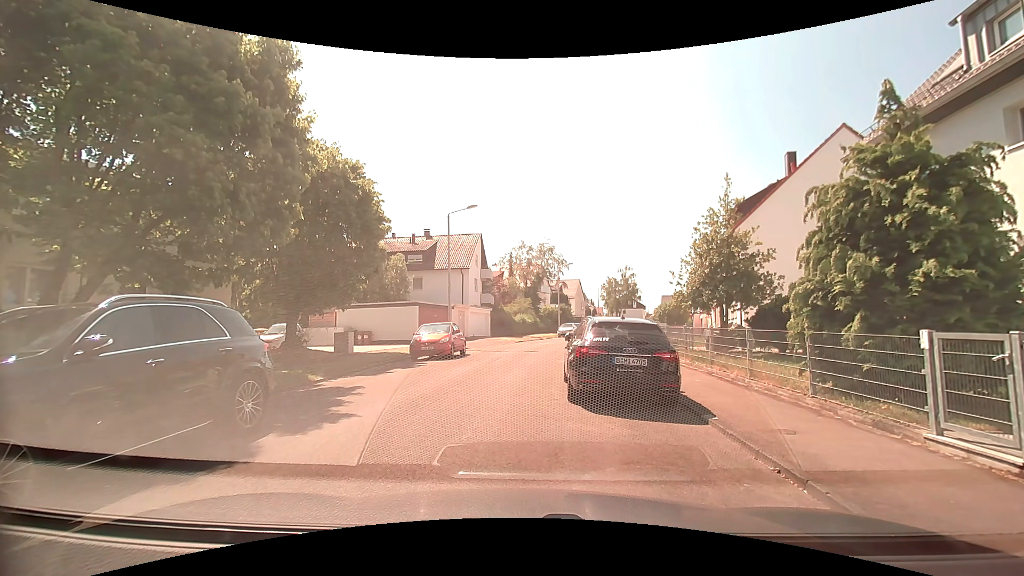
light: Day
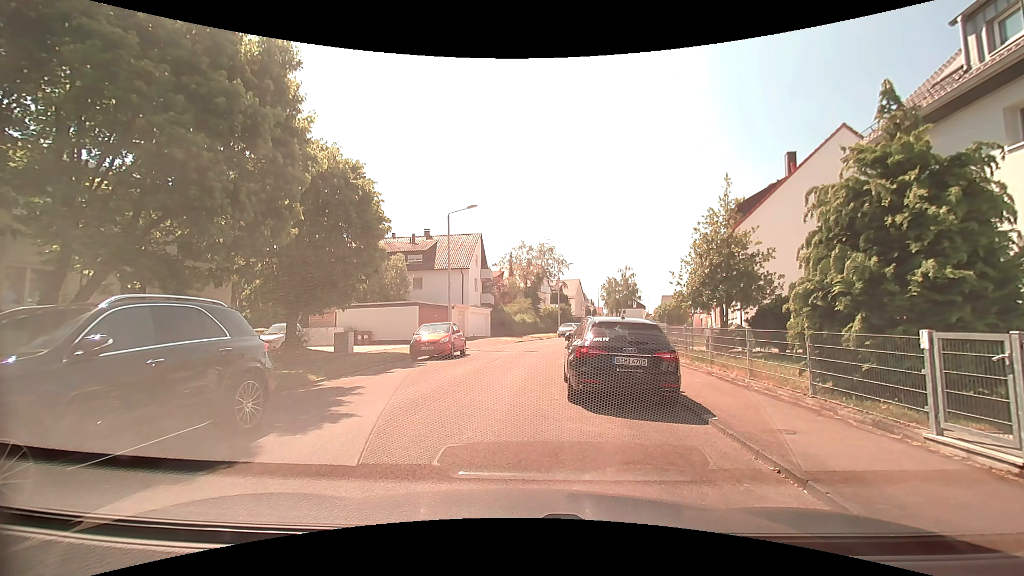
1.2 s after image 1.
(0.0, 0.0) m; 0°
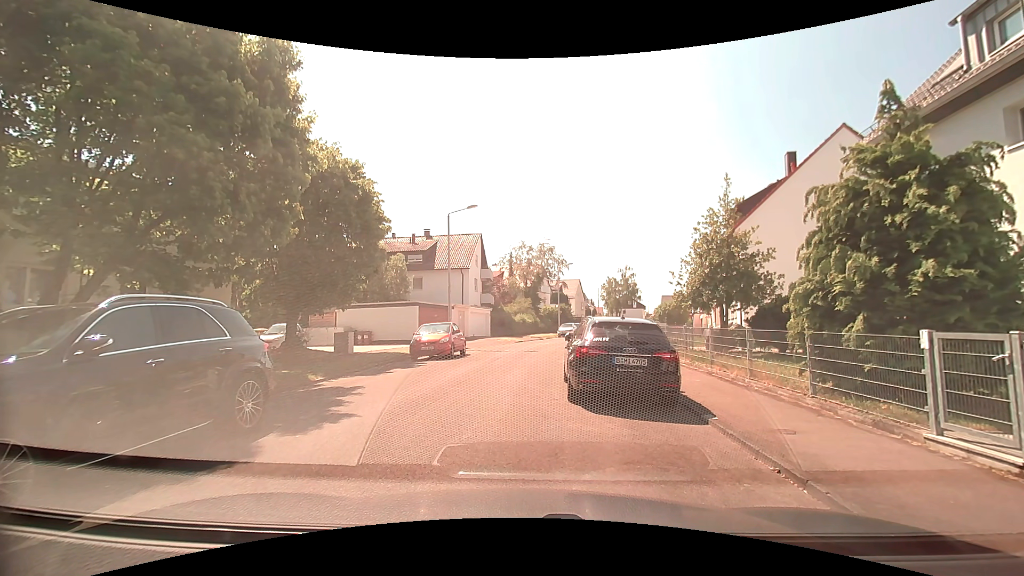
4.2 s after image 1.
(0.0, 0.0) m; 0°
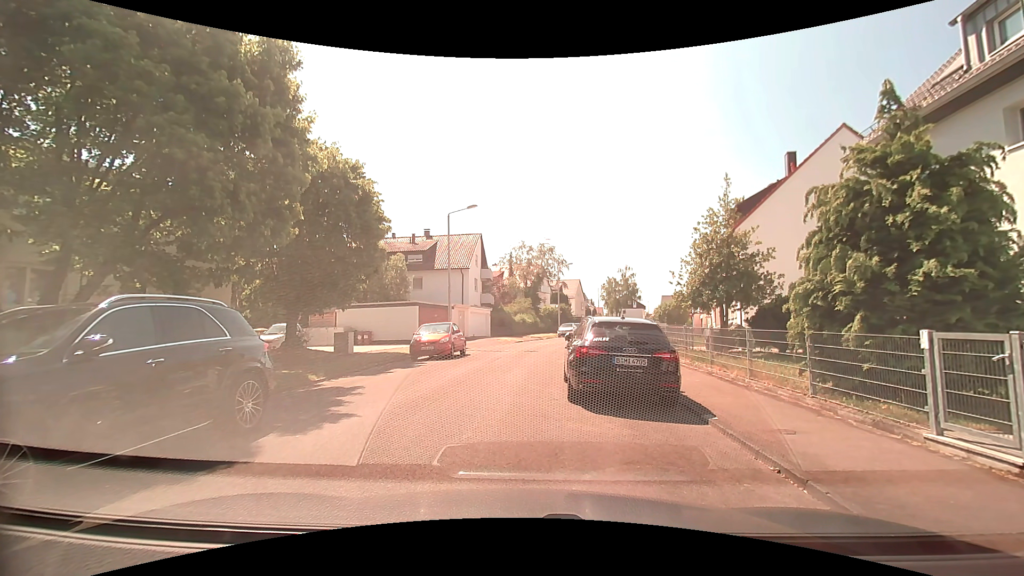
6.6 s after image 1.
(0.0, 0.0) m; 0°
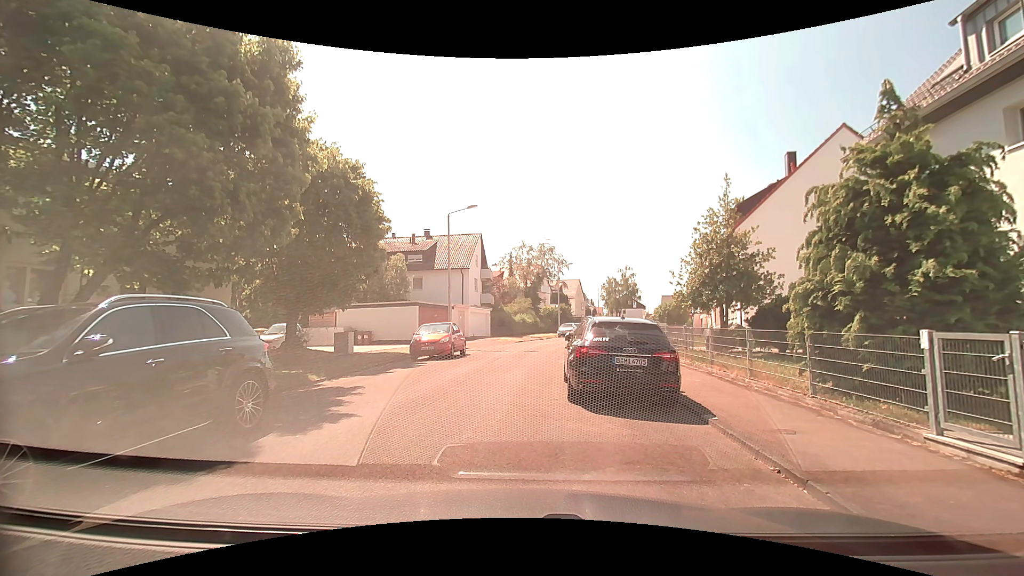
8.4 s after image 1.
(0.0, 0.0) m; 0°
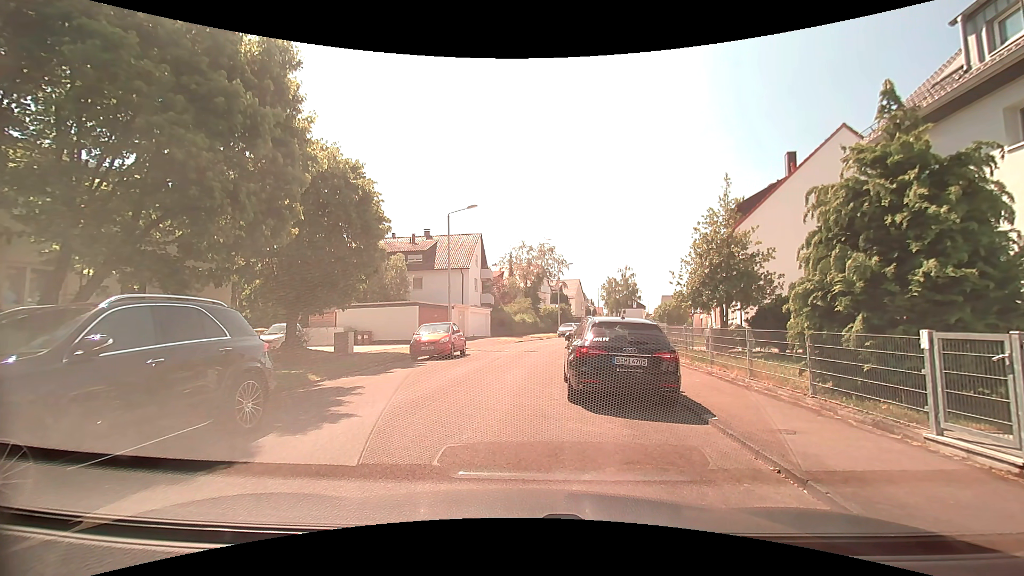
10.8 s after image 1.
(0.0, 0.0) m; 0°
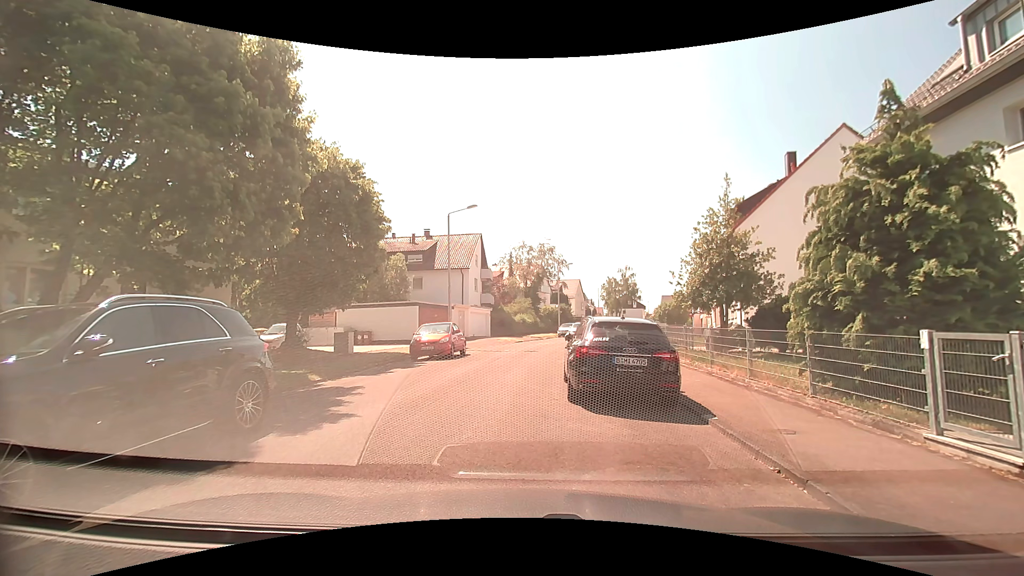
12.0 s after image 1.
(0.0, 0.0) m; 0°
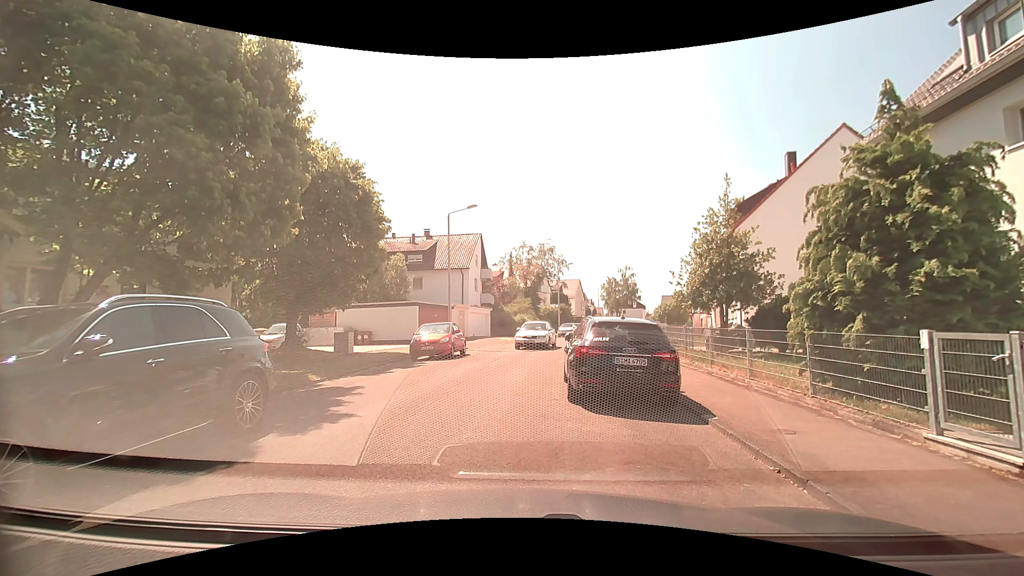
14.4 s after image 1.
(0.0, 0.0) m; 0°
(-1, +10) (-1, +20) (+1, +30) (+3, +40) (+7, +49) (+10, +58) (+12, +68) (+15, +78) (+18, +87) (+20, +97) m
